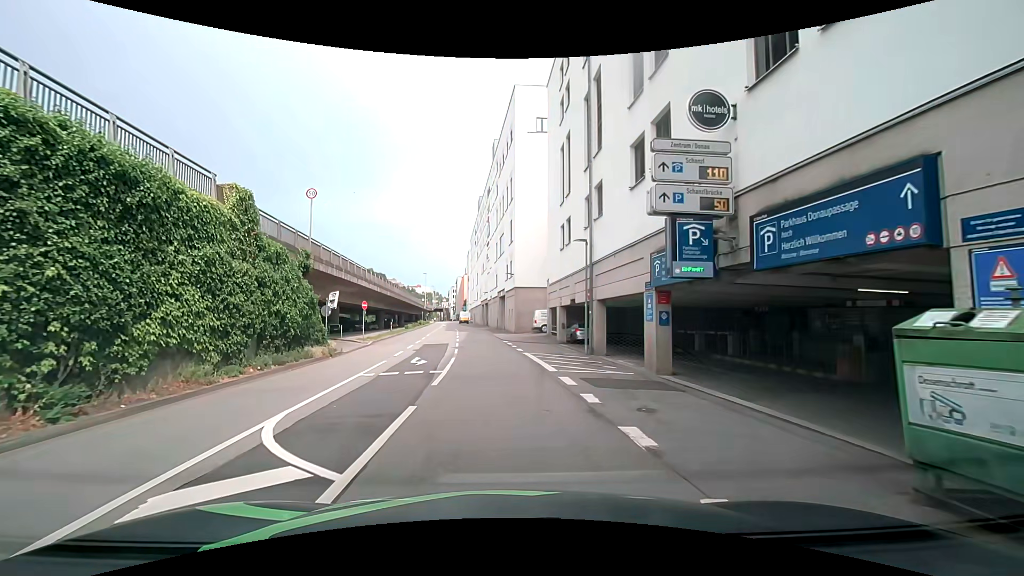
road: residential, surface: asphalt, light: Day
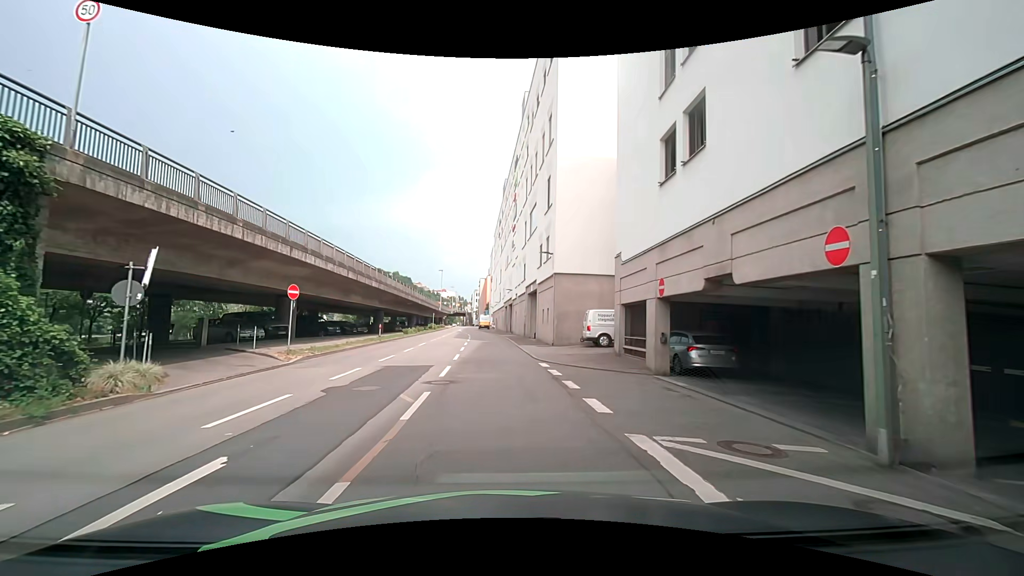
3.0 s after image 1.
(-0.4, +16.3) m; -3°
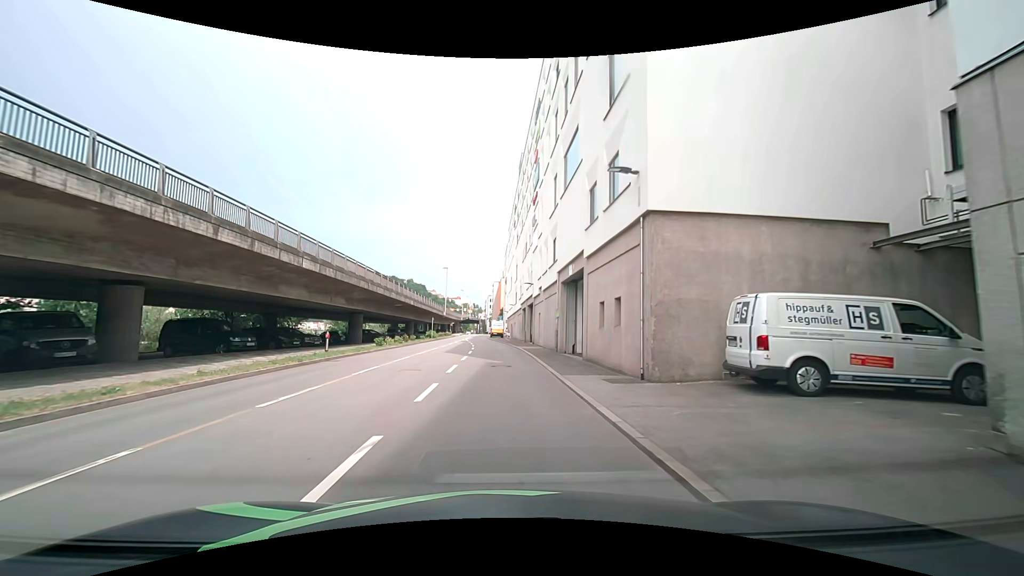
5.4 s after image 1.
(0.0, +16.4) m; 0°
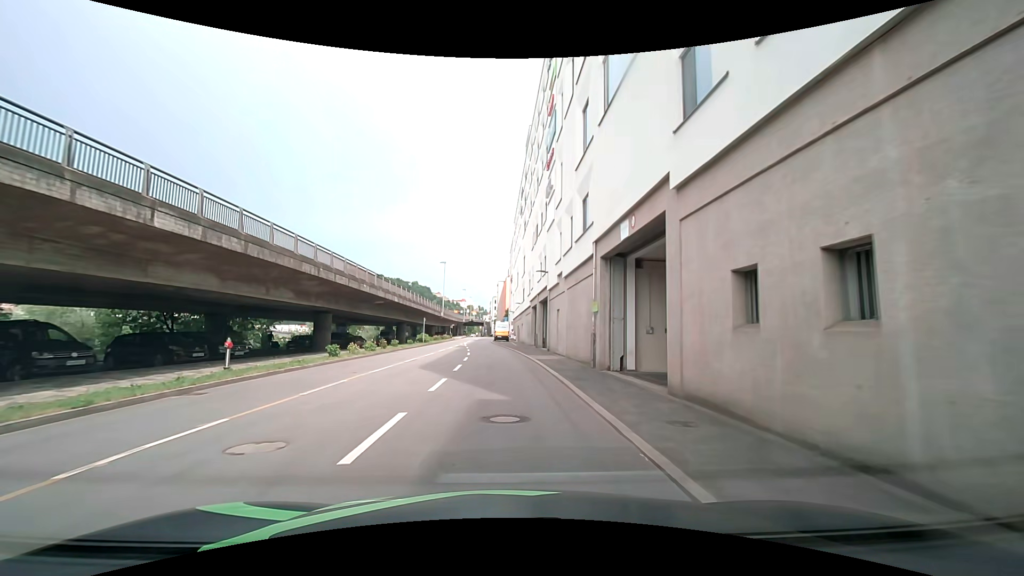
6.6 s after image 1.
(-0.1, +10.4) m; -1°
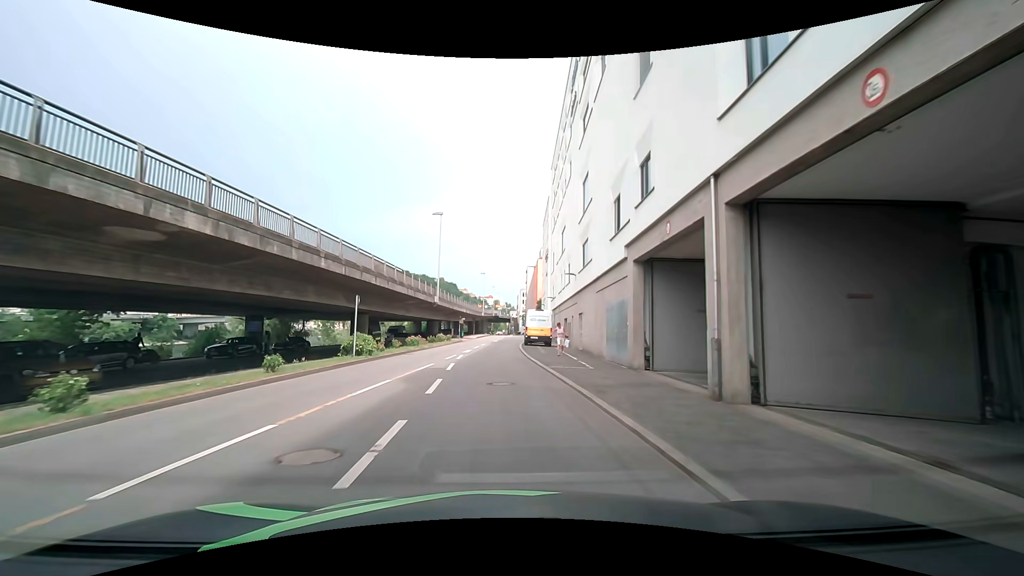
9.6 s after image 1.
(-1.0, +31.1) m; -4°
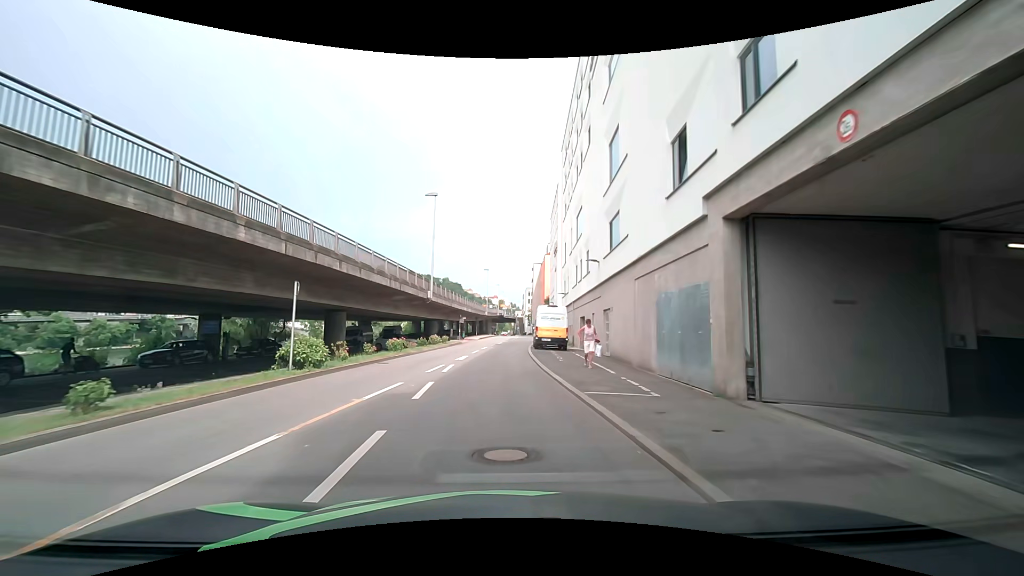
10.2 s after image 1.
(0.0, +6.7) m; 0°
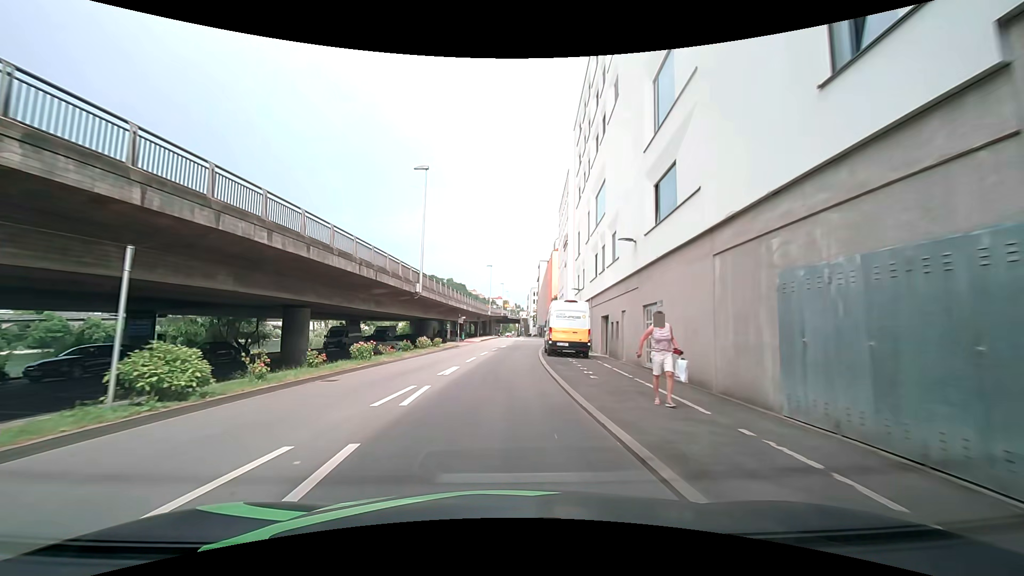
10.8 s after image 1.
(0.0, +6.7) m; 0°
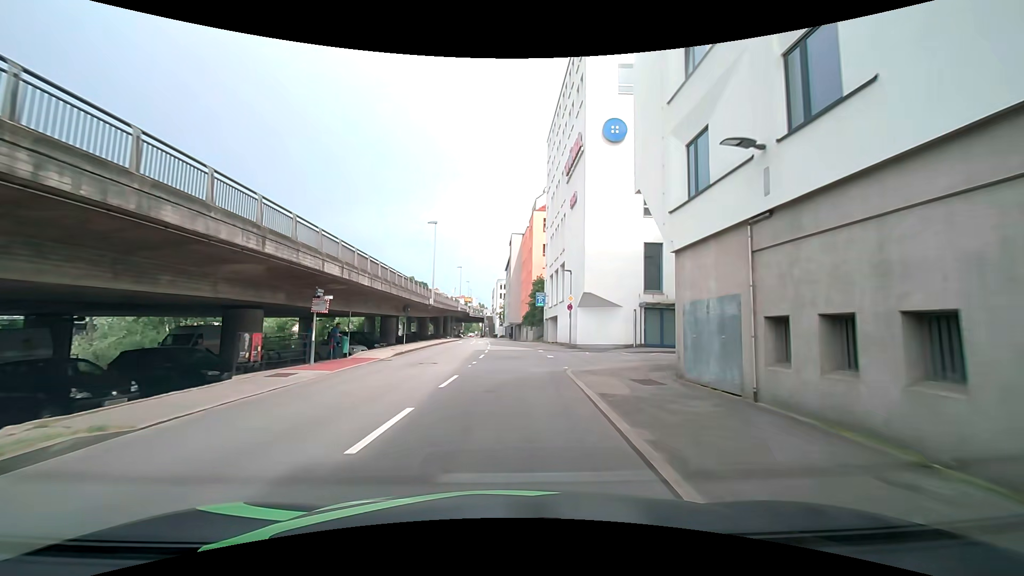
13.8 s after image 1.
(+0.5, +33.3) m; +3°
(0, +10) (0, +20) (0, +30) (0, +40) (0, +50) (-1, +60) (-1, +70) (-2, +80) (-2, +90) (-3, +100) m
